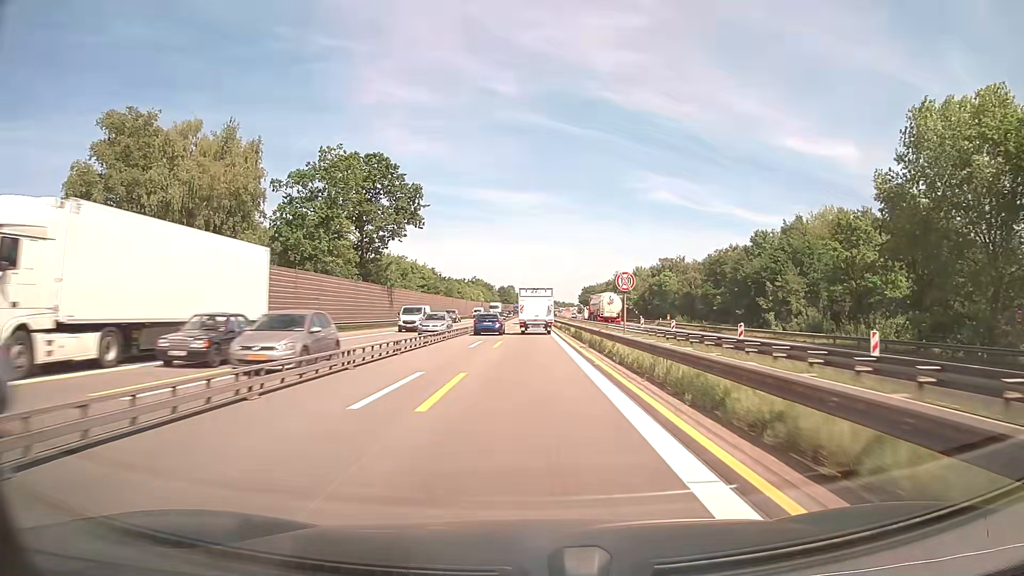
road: motorway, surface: asphalt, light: Day
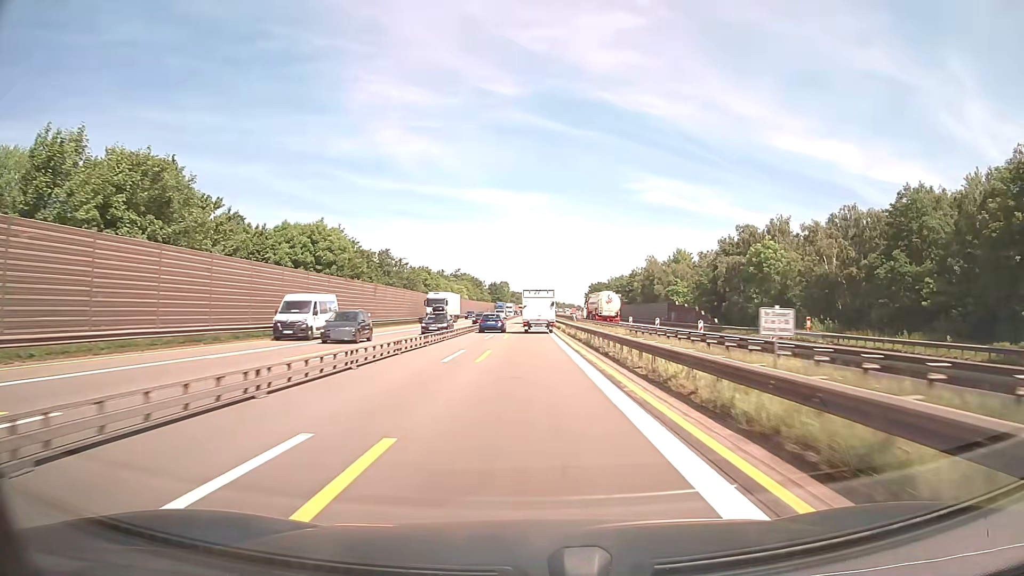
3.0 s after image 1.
(0.0, +62.5) m; 0°
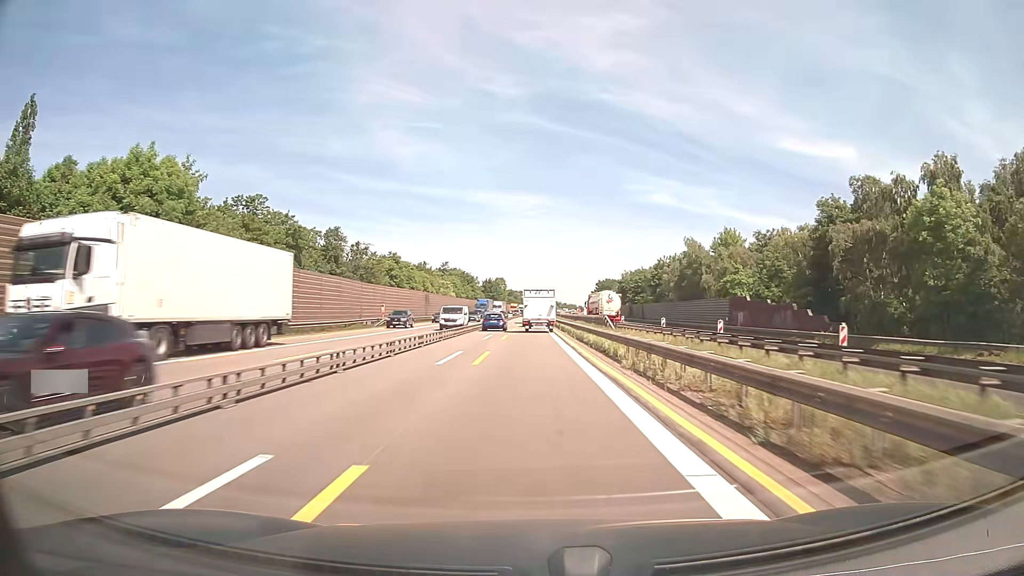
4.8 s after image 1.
(0.0, +37.4) m; 0°
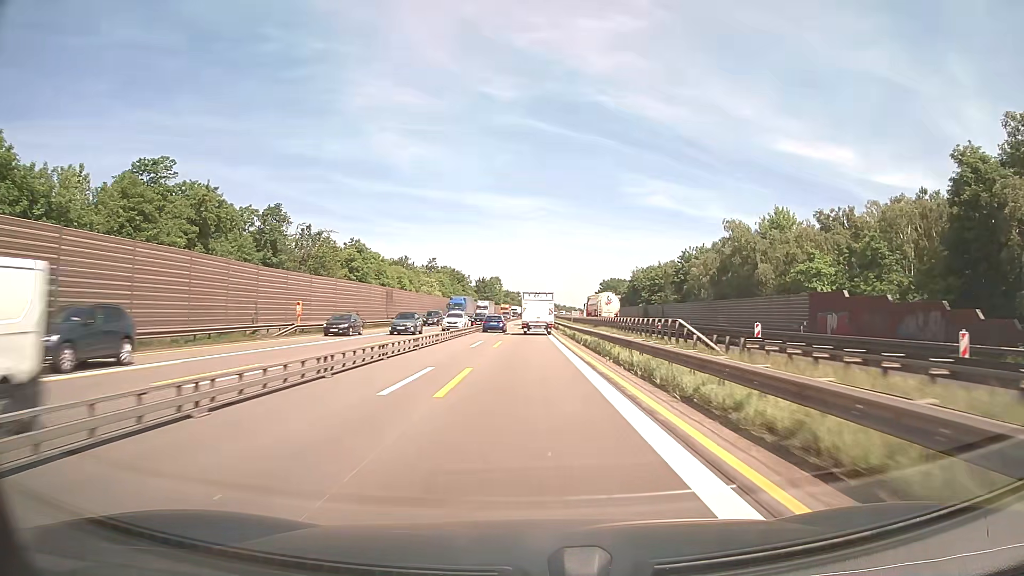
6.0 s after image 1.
(0.0, +24.9) m; 0°
(0, +10) (0, +20) (0, +30) (0, +40) (0, +50) (0, +60) (0, +70) (0, +80) (0, +90) (+1, +100) m
